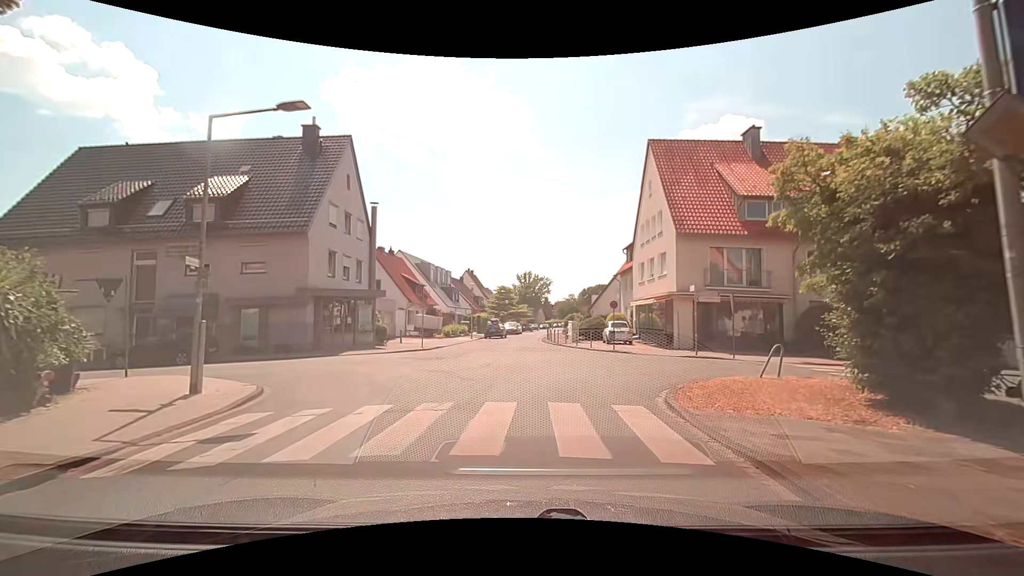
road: residential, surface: asphalt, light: Day
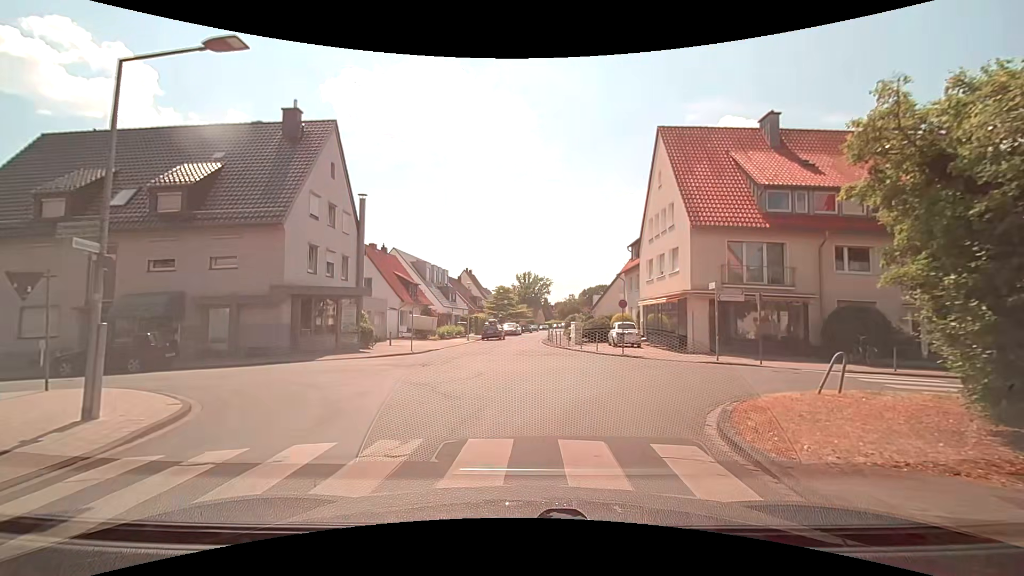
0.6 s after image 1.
(0.0, +2.5) m; 0°
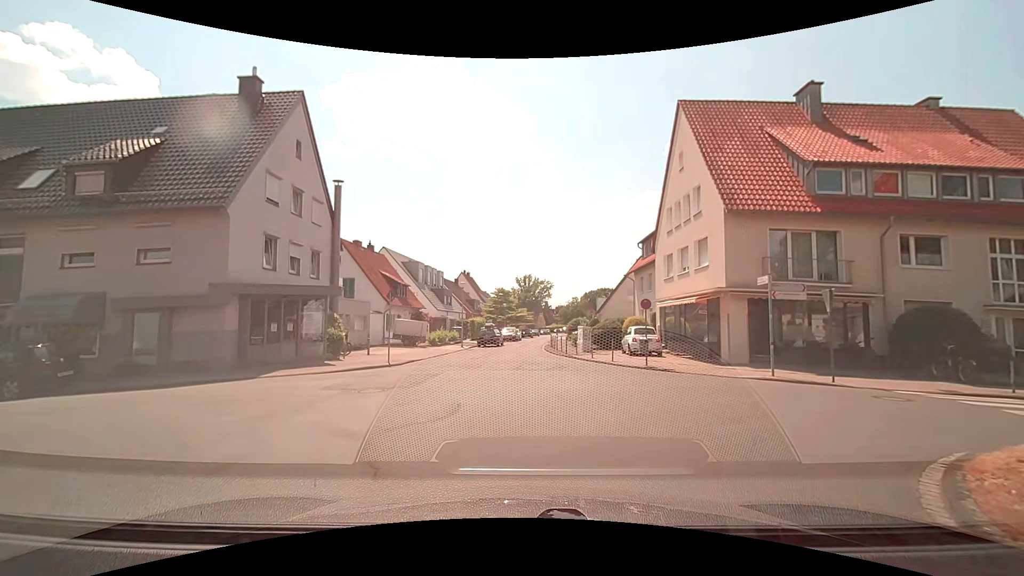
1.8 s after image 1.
(0.0, +4.3) m; +1°
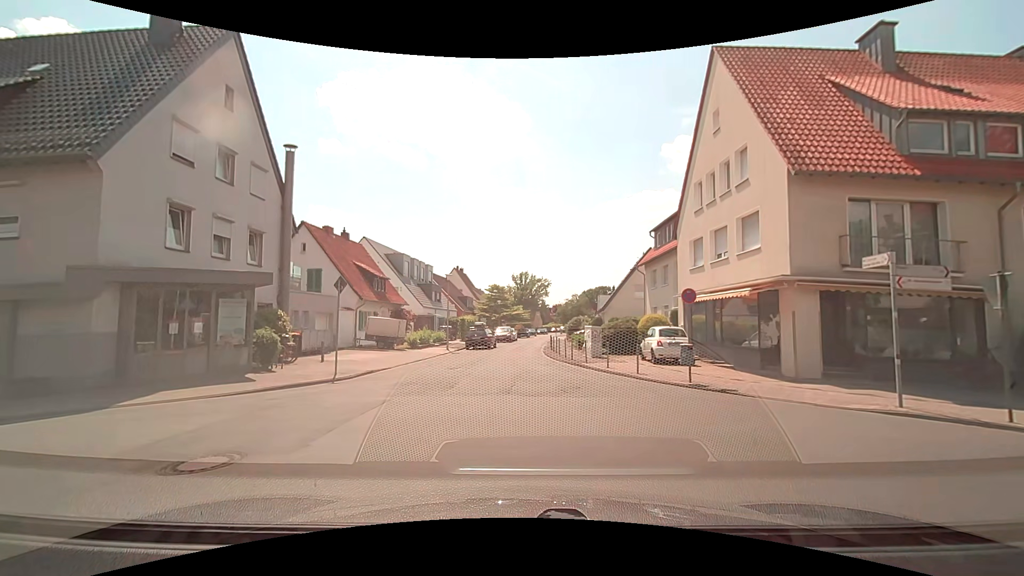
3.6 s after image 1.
(0.0, +5.4) m; 0°
